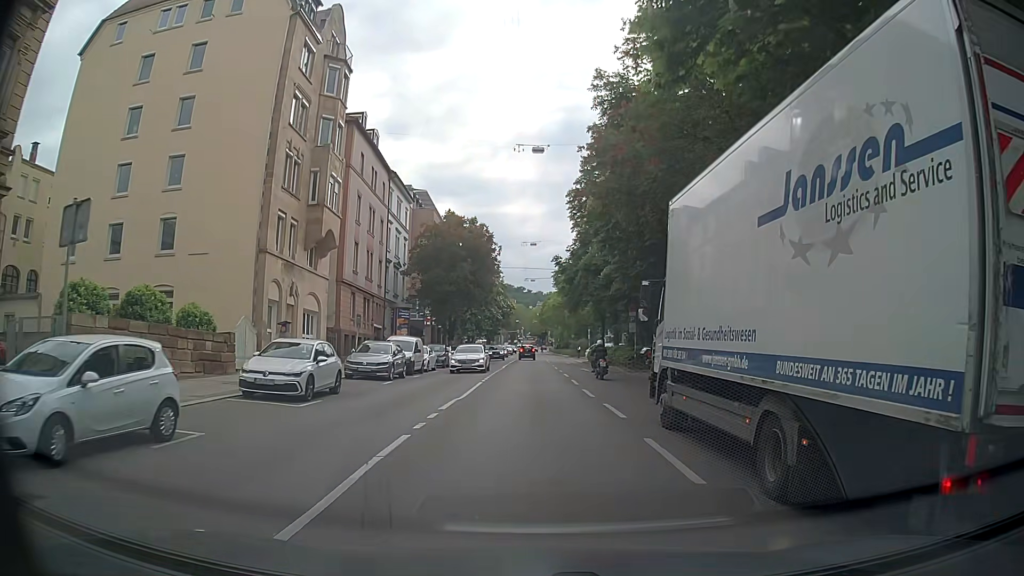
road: secondary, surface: asphalt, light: Day
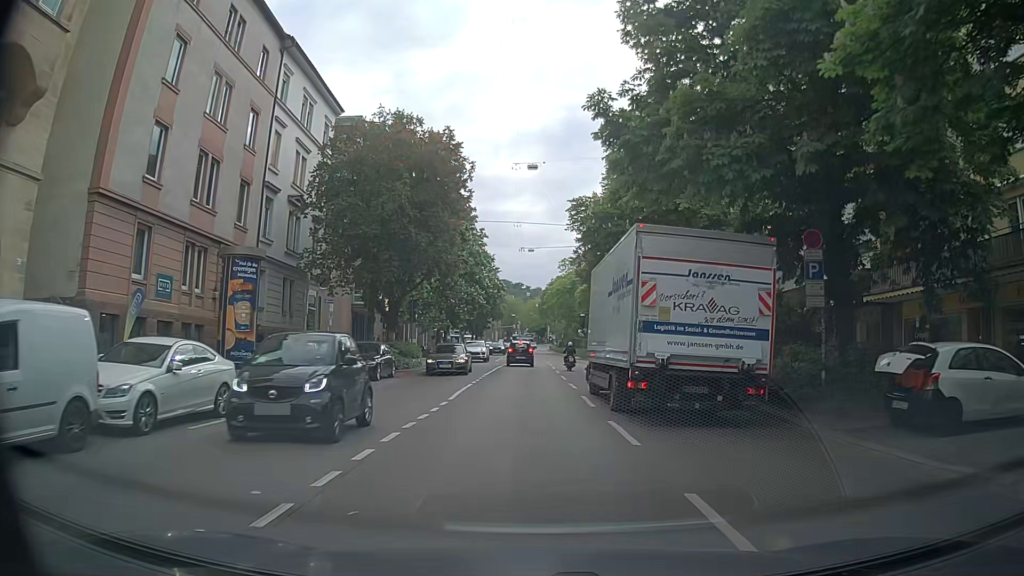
(-0.1, +26.8) m; 0°
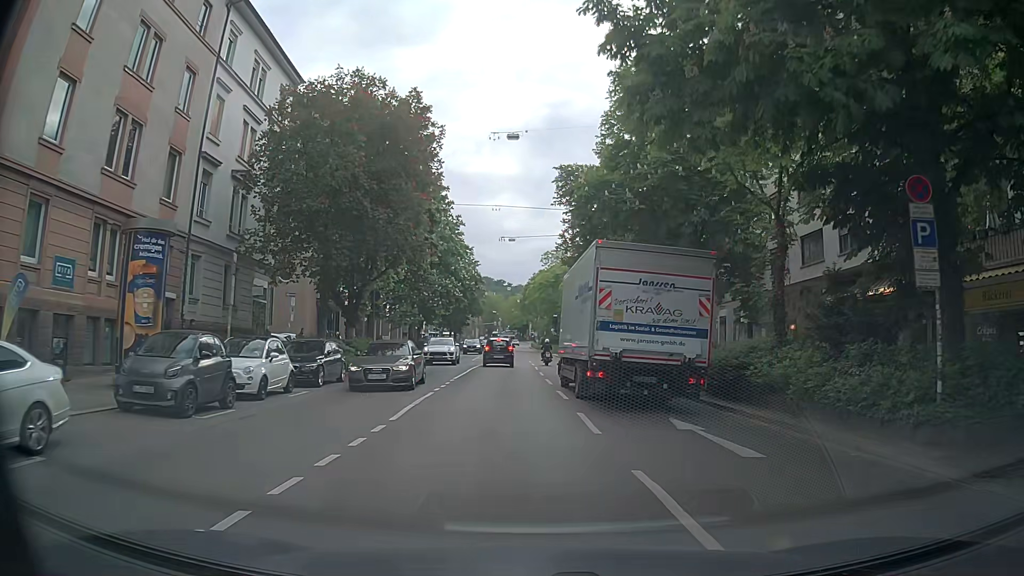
(0.0, +5.0) m; +1°
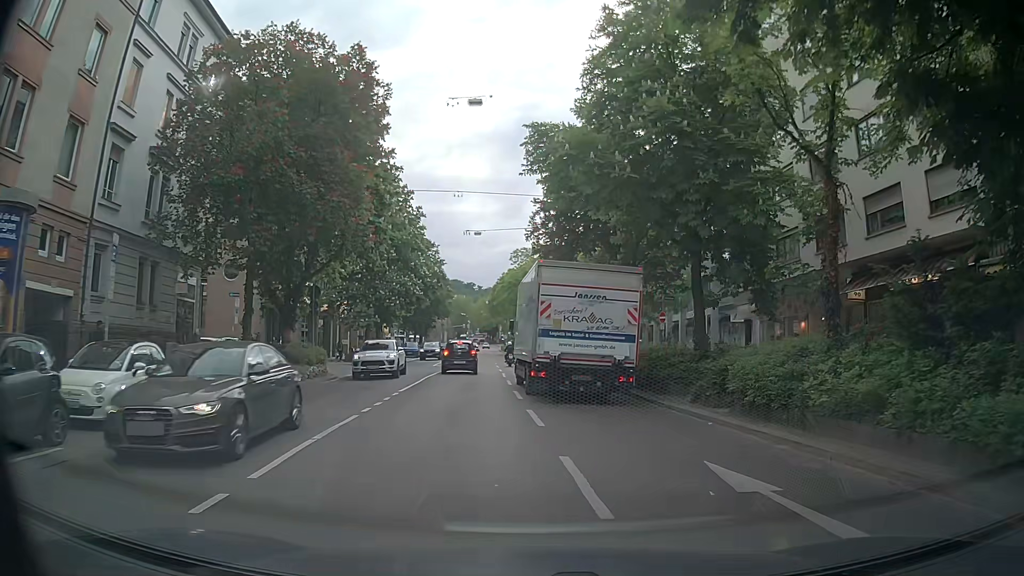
(+0.1, +5.0) m; +2°
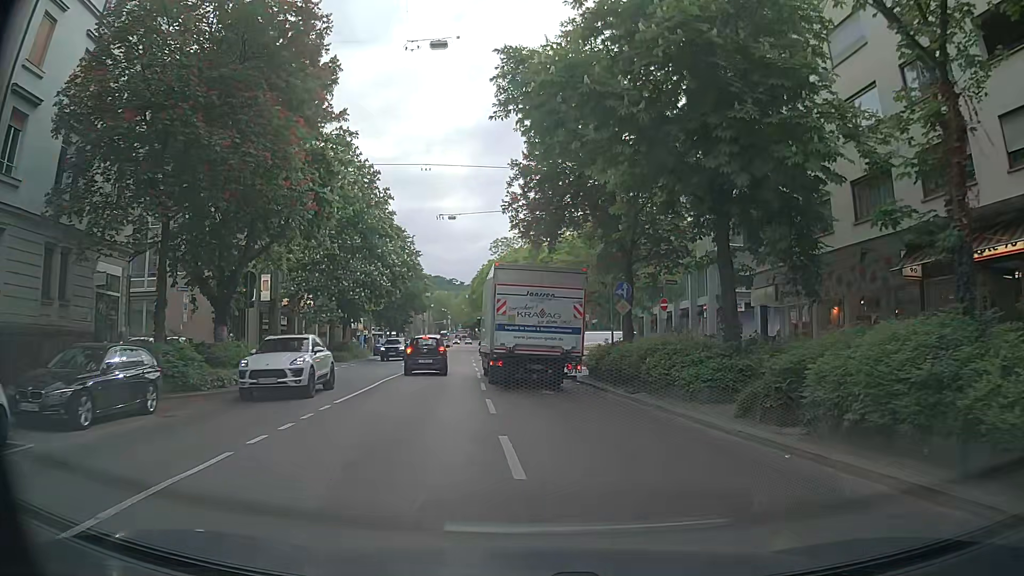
(+0.1, +5.0) m; +1°
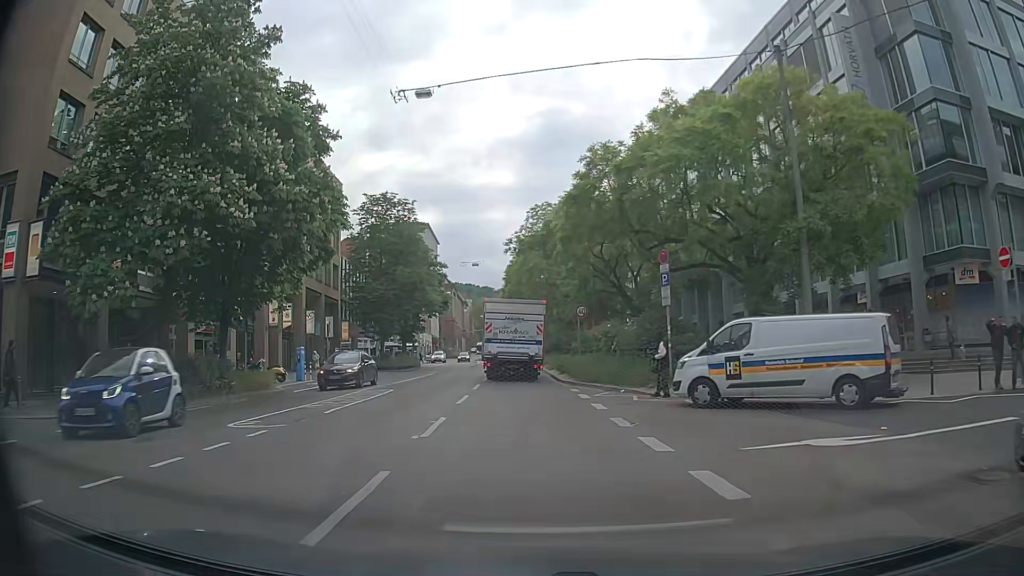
(-0.3, +27.0) m; -3°
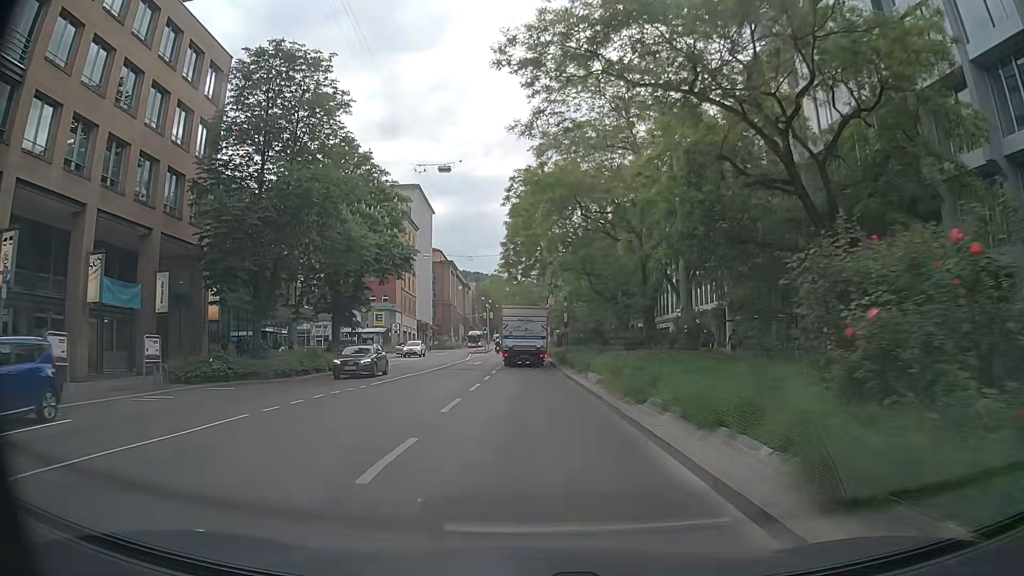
(-0.8, +29.2) m; -2°
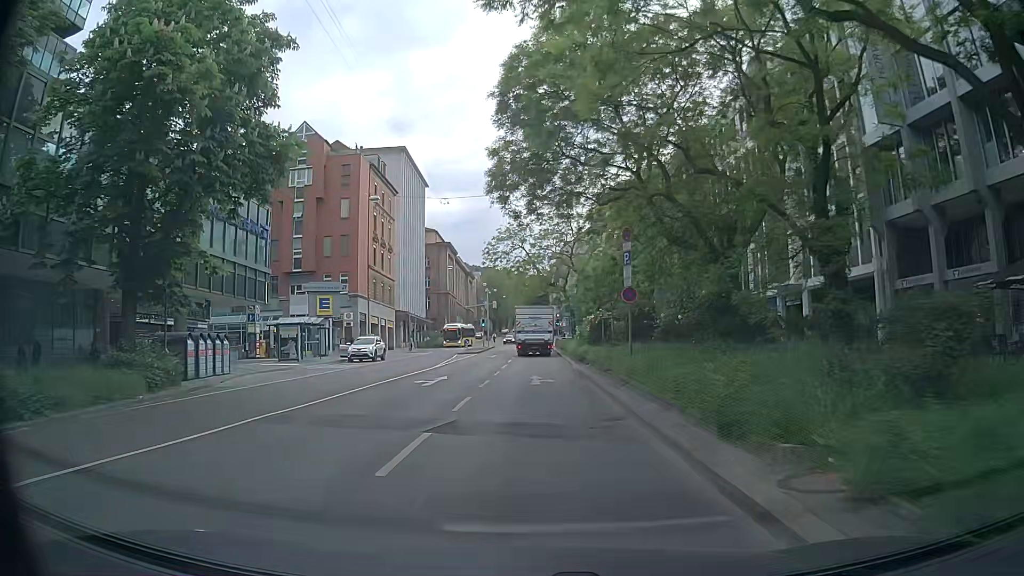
(-0.1, +24.1) m; -2°
